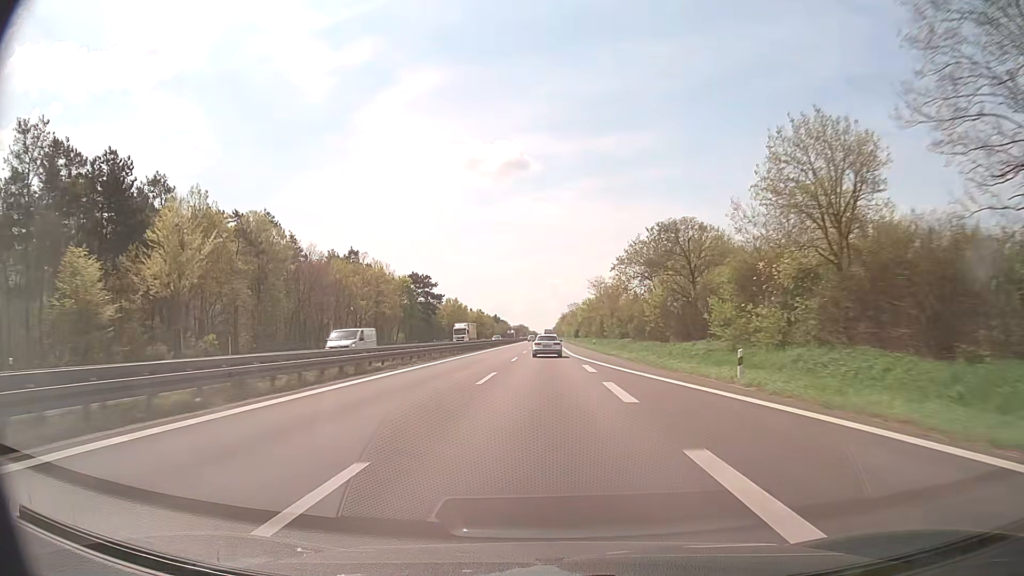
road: trunk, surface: asphalt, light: Day
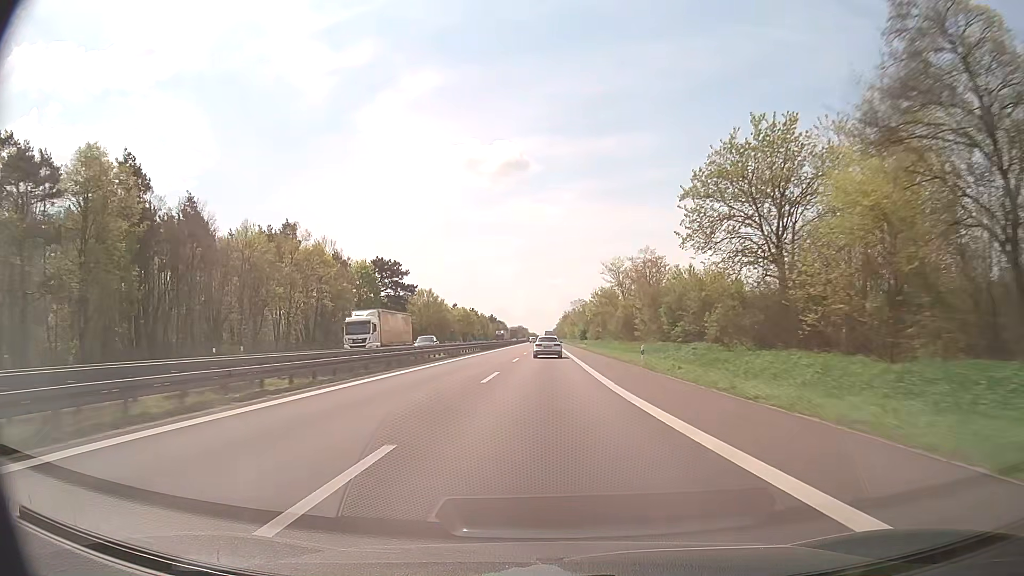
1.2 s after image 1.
(0.0, +34.9) m; 0°
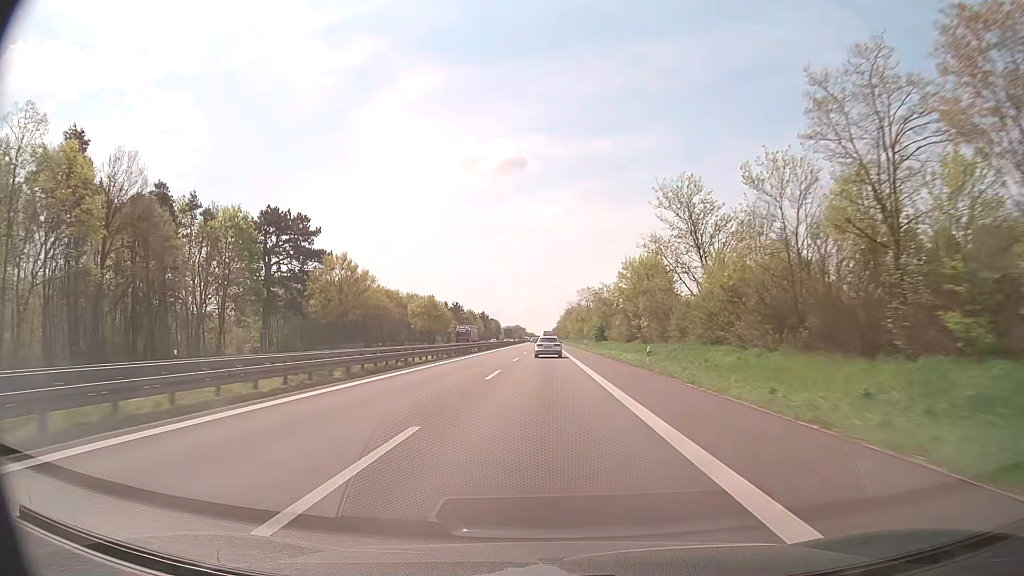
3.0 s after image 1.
(+0.1, +52.4) m; 0°
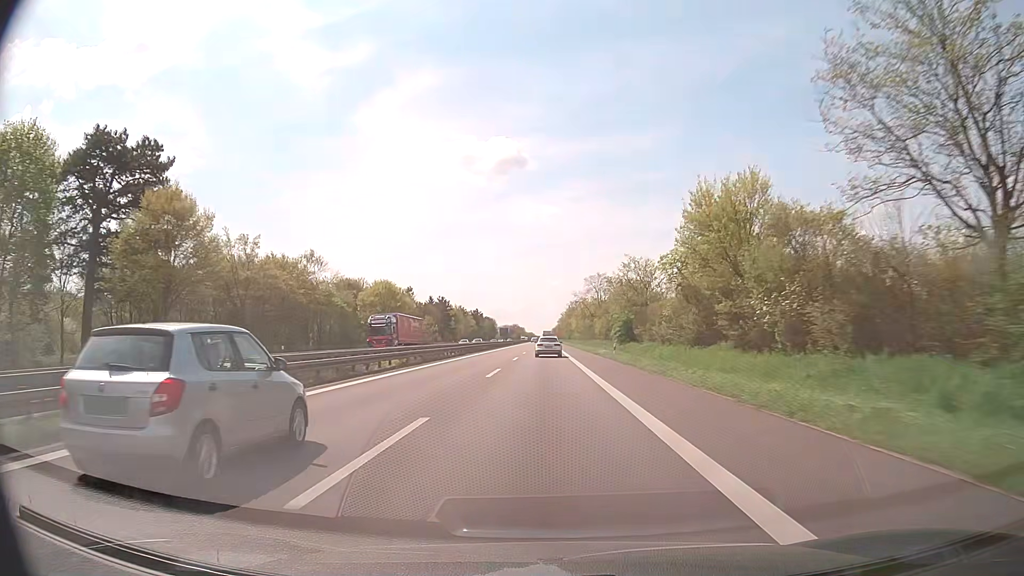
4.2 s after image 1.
(+0.1, +35.1) m; 0°
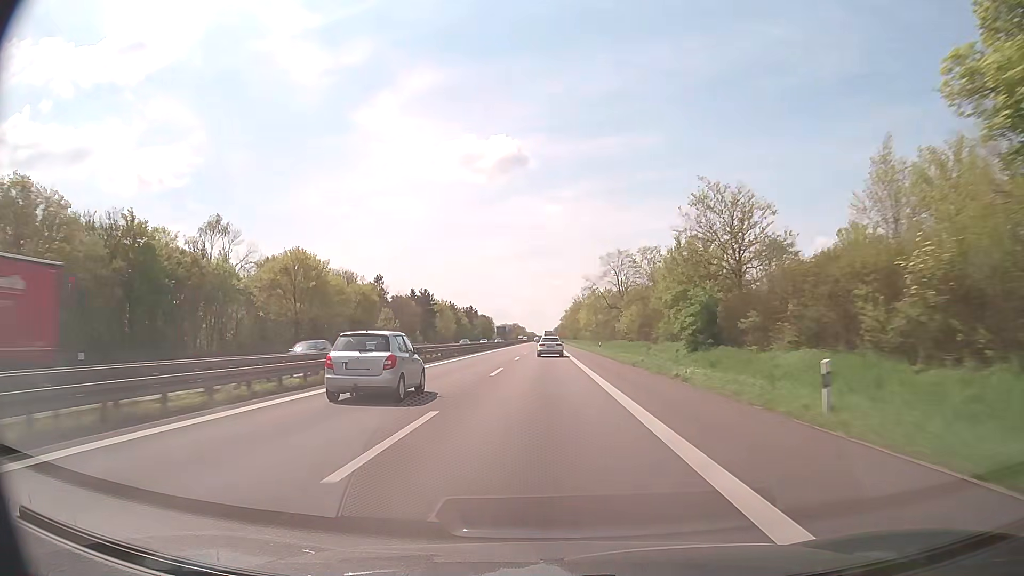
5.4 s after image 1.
(-0.1, +35.3) m; 0°
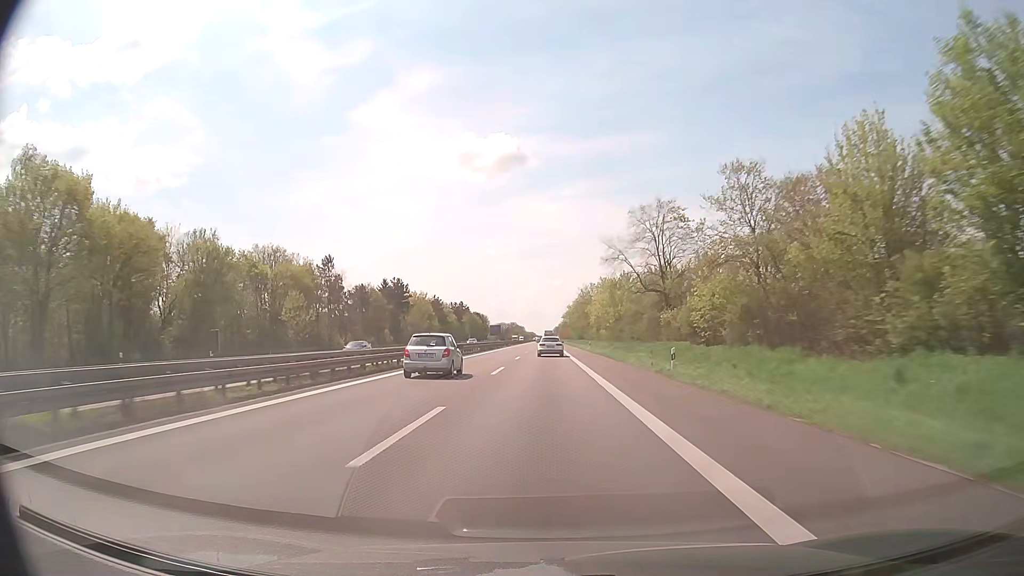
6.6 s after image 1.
(0.0, +35.4) m; 0°
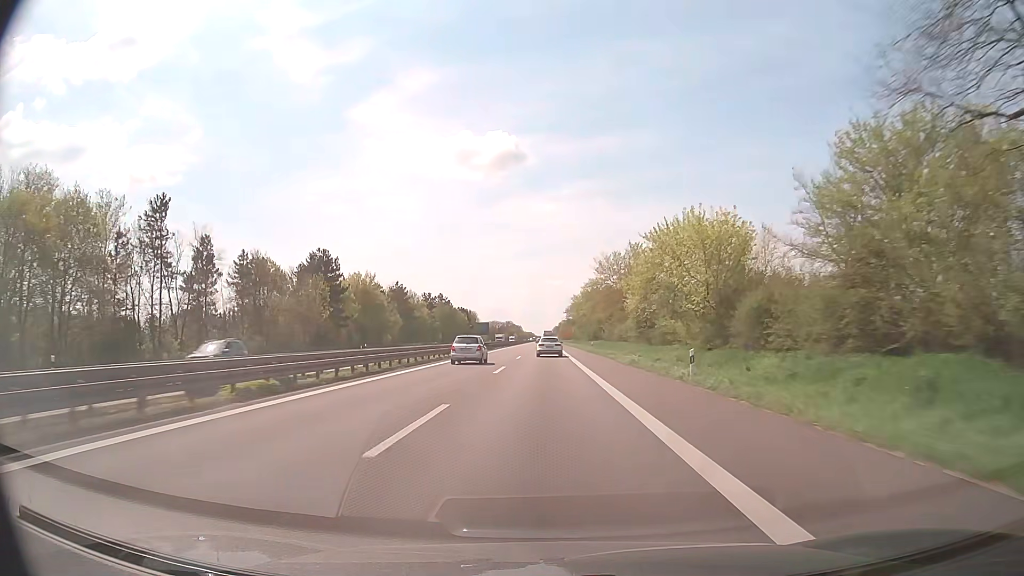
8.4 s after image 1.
(+0.1, +53.6) m; 0°
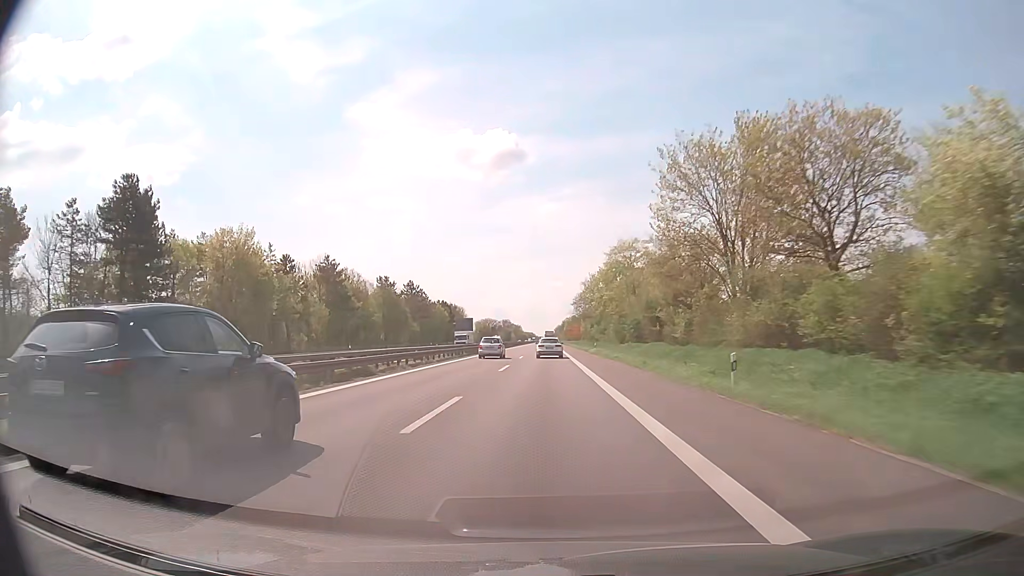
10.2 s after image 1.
(0.0, +54.8) m; 0°
(0, +10) (0, +20) (0, +30) (0, +40) (0, +50) (0, +60) (0, +70) (0, +80) (0, +90) (0, +100) m
